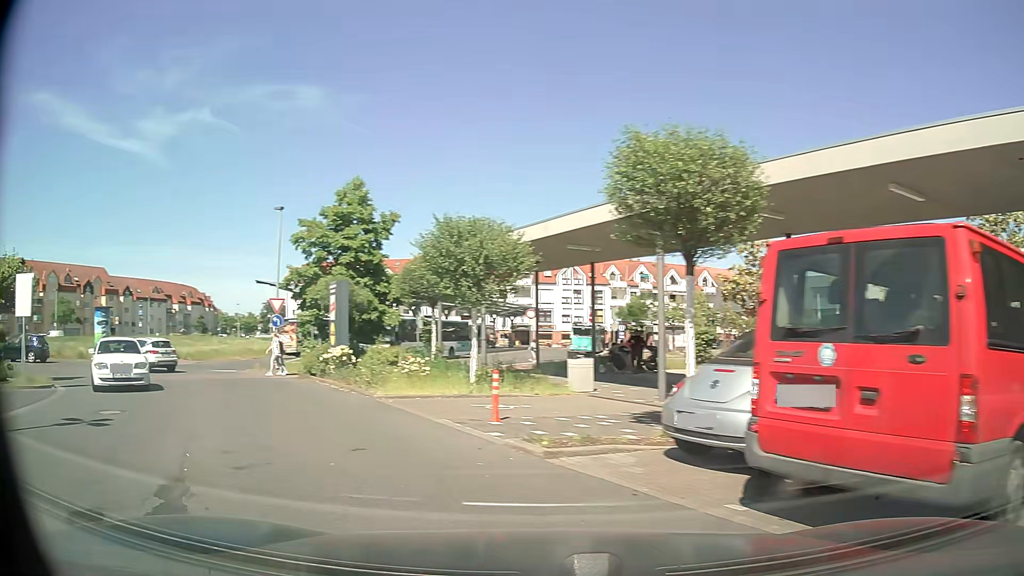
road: residential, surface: asphalt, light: Day
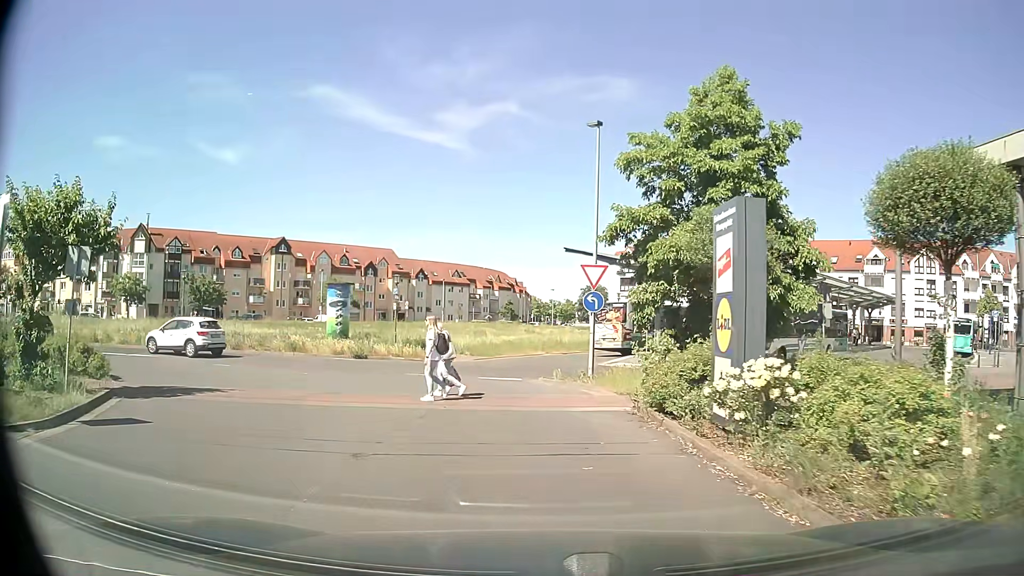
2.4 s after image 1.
(-4.2, +12.1) m; -29°
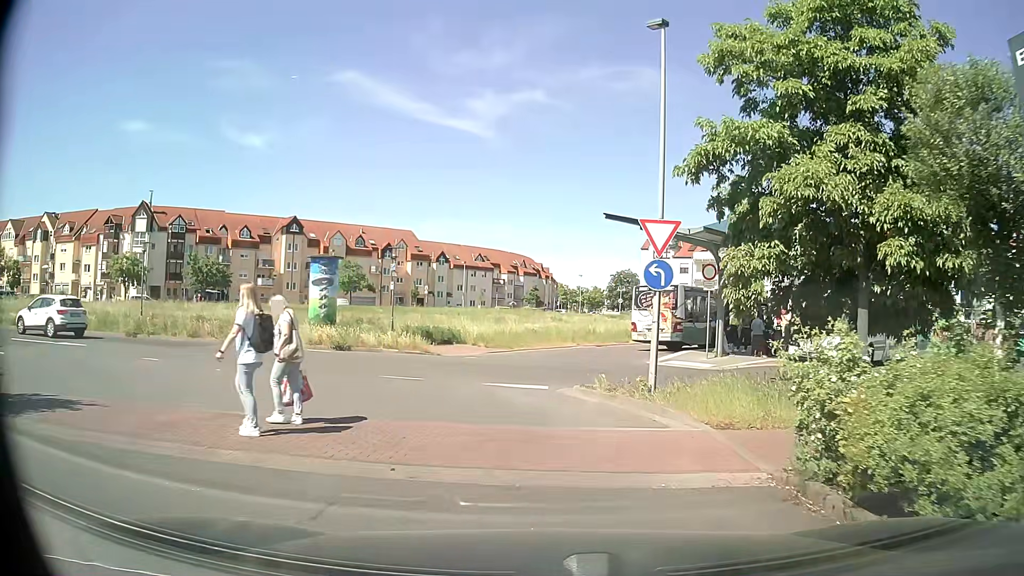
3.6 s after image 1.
(-0.2, +6.4) m; -2°
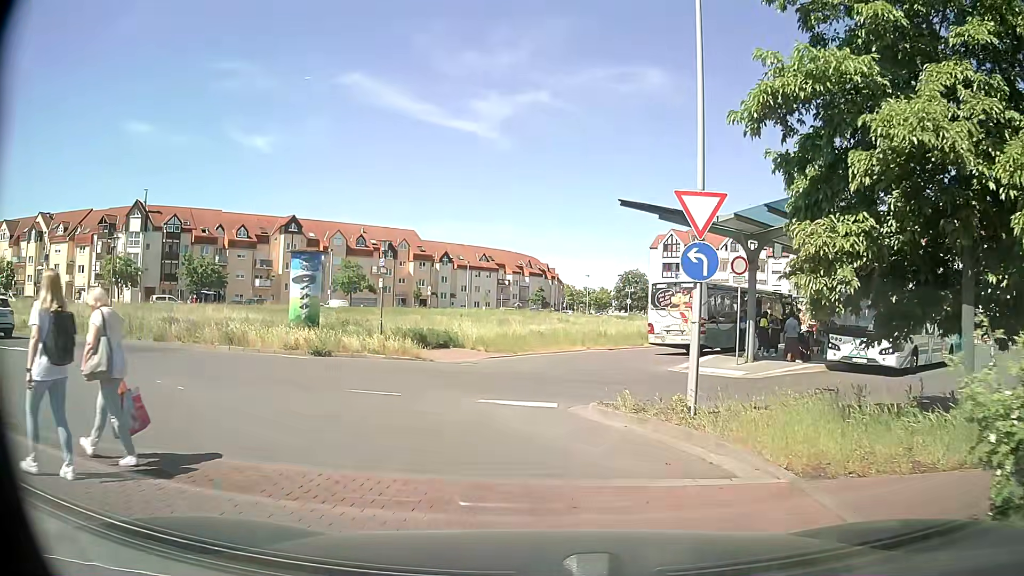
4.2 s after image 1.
(0.0, +2.9) m; 0°
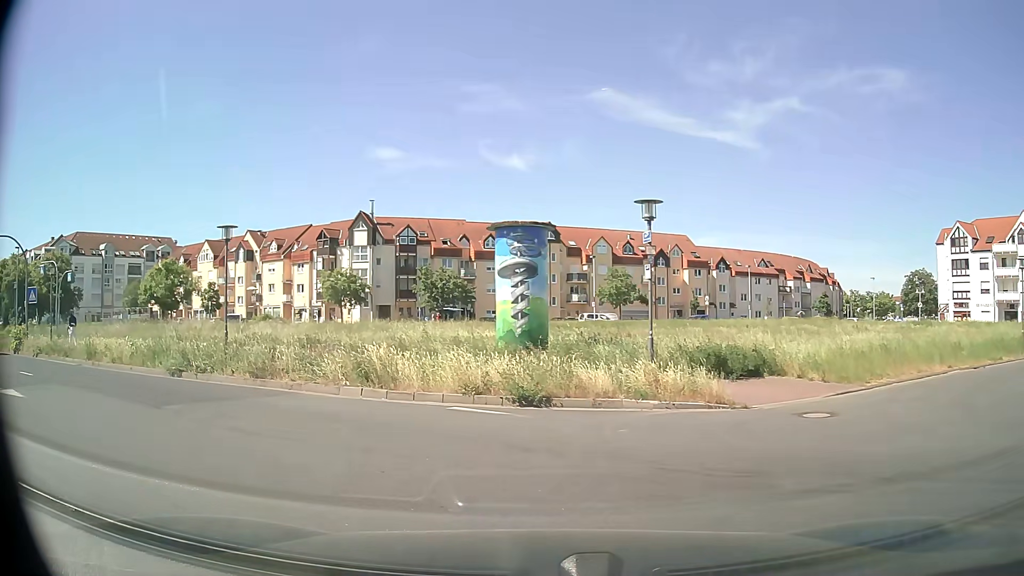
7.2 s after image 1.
(-1.5, +9.7) m; -22°
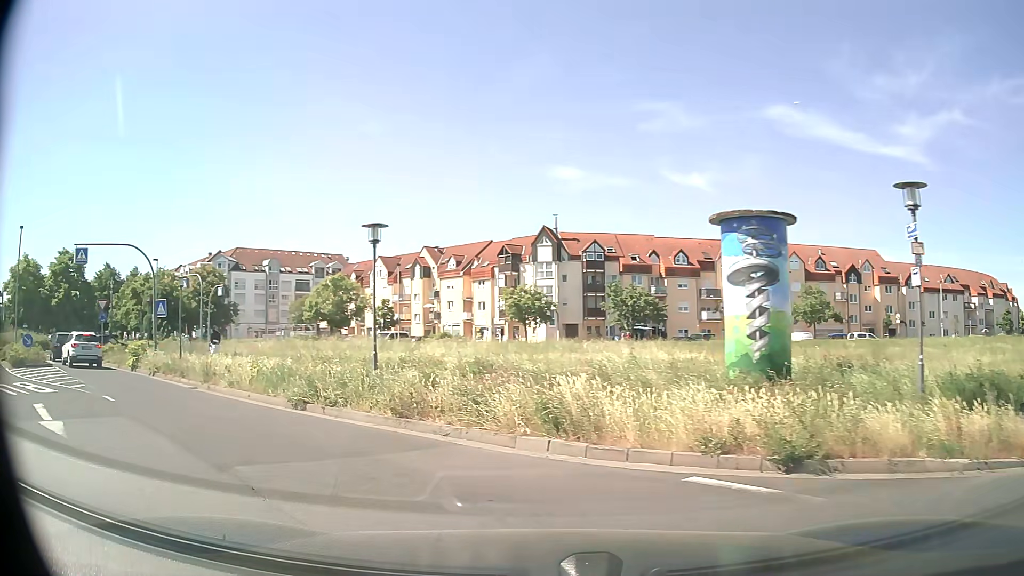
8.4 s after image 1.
(-0.6, +3.9) m; -17°
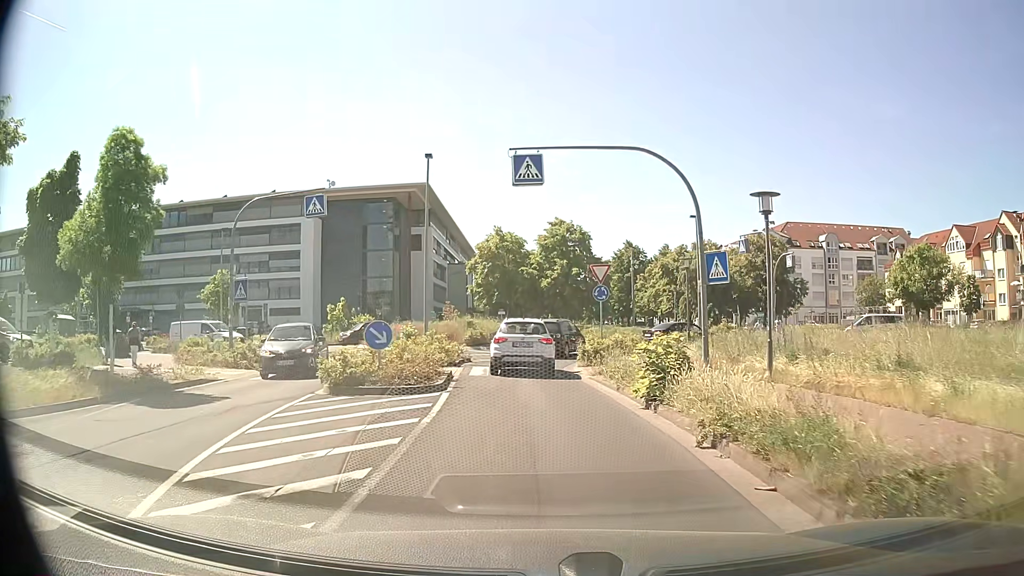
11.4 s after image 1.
(-8.3, +15.1) m; -46°
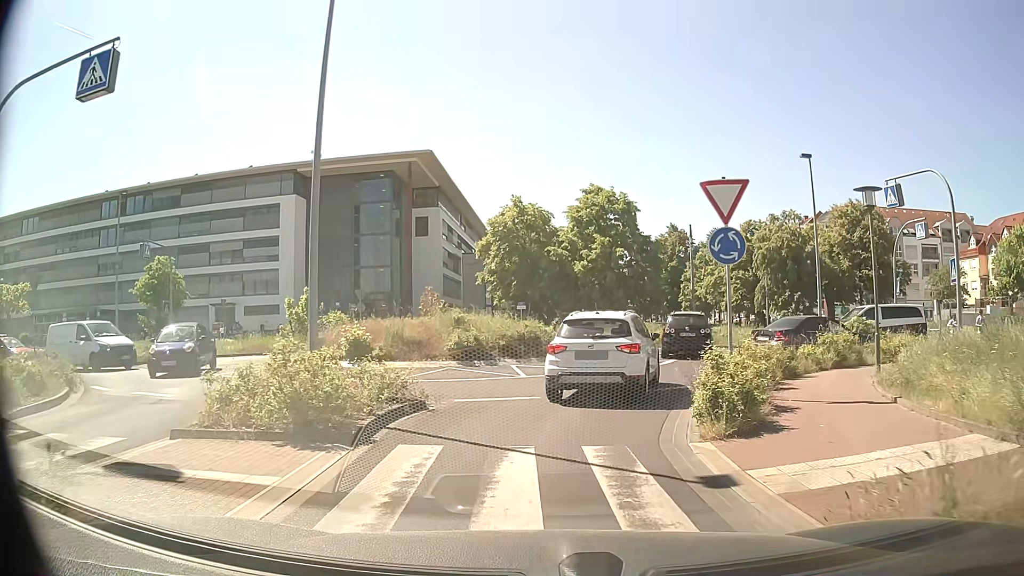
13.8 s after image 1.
(-0.2, +14.1) m; -3°
